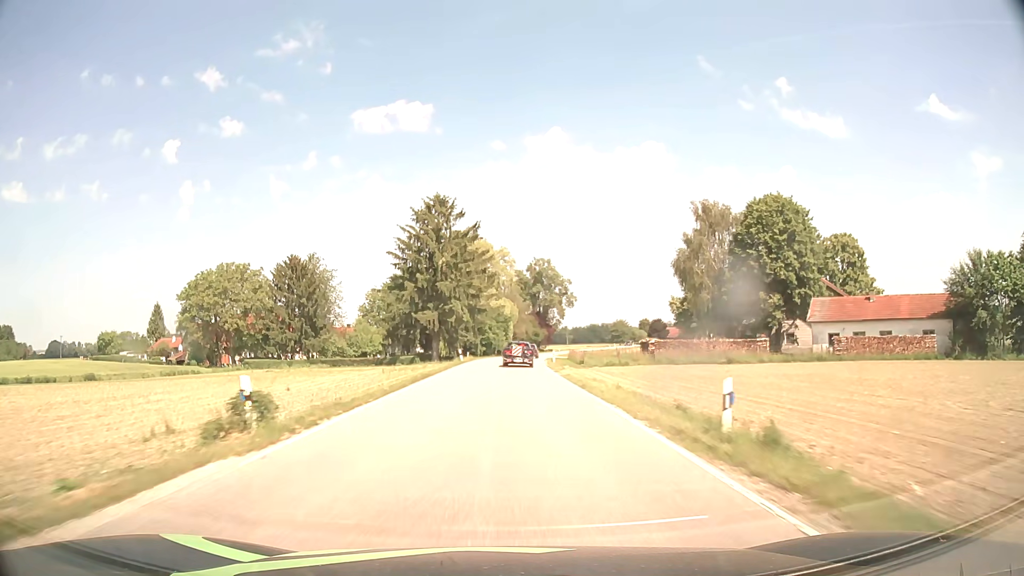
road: secondary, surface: asphalt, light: Day
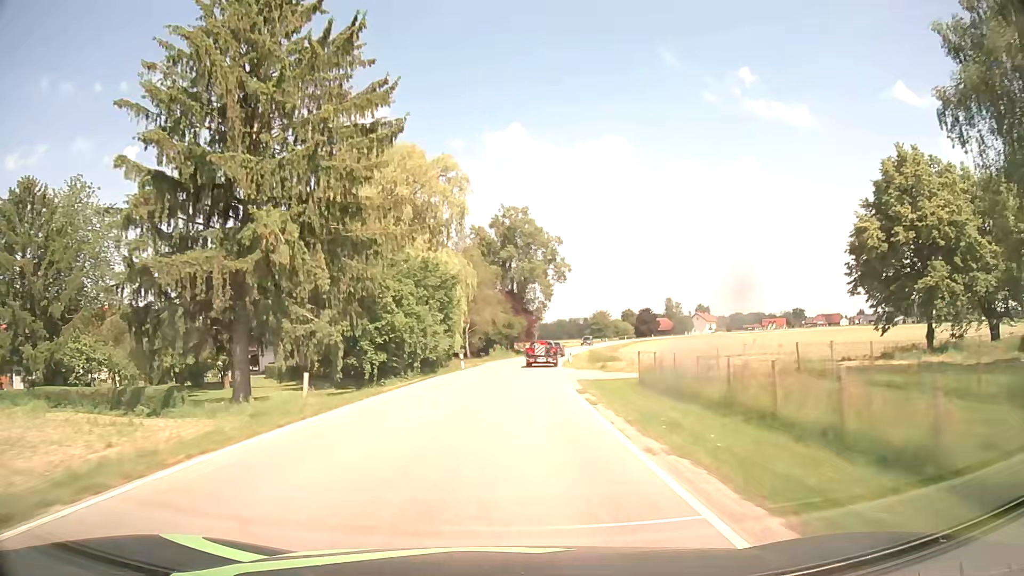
(+1.0, +52.1) m; +3°
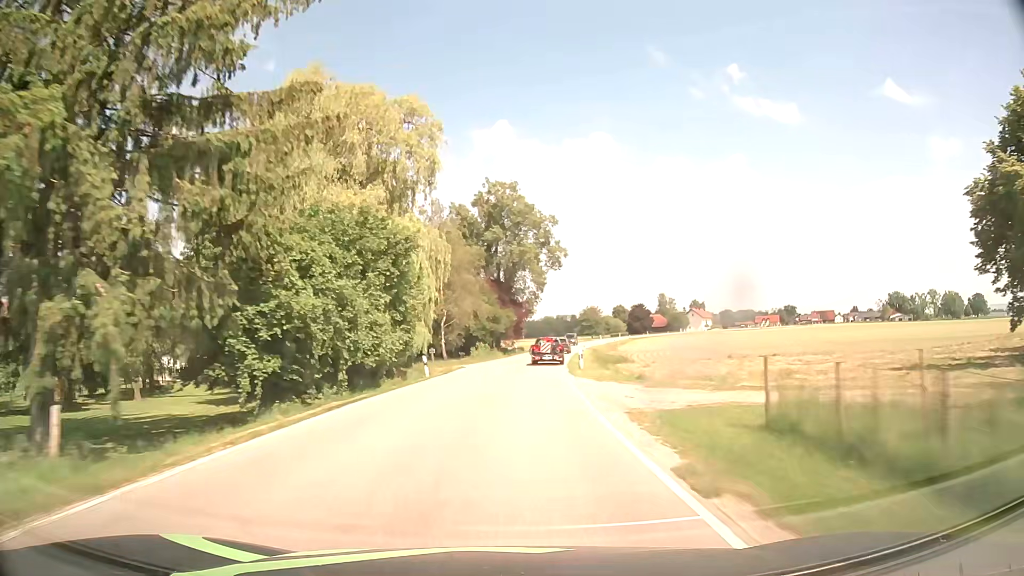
(+0.1, +12.8) m; +1°
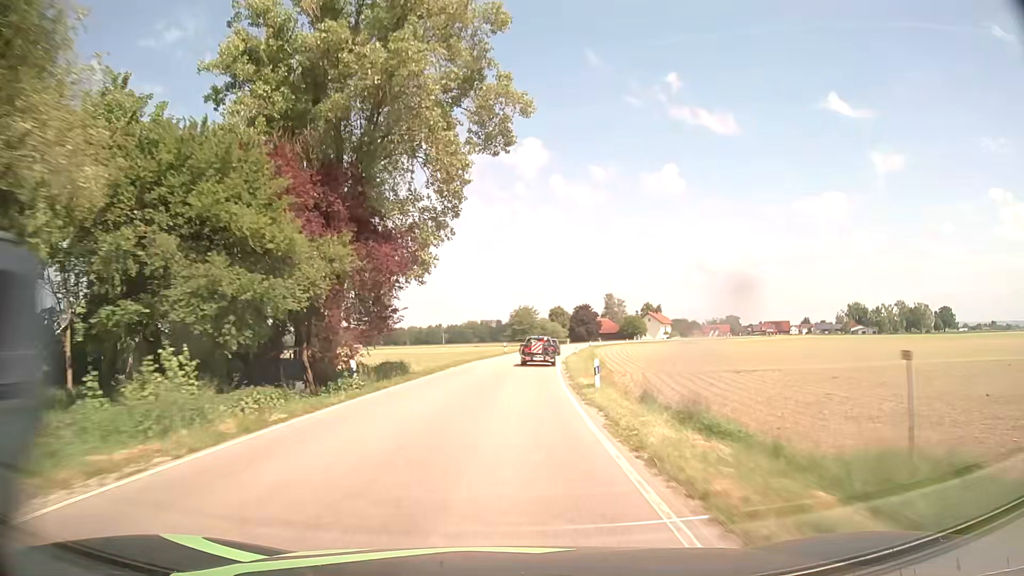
(+3.1, +48.8) m; +7°
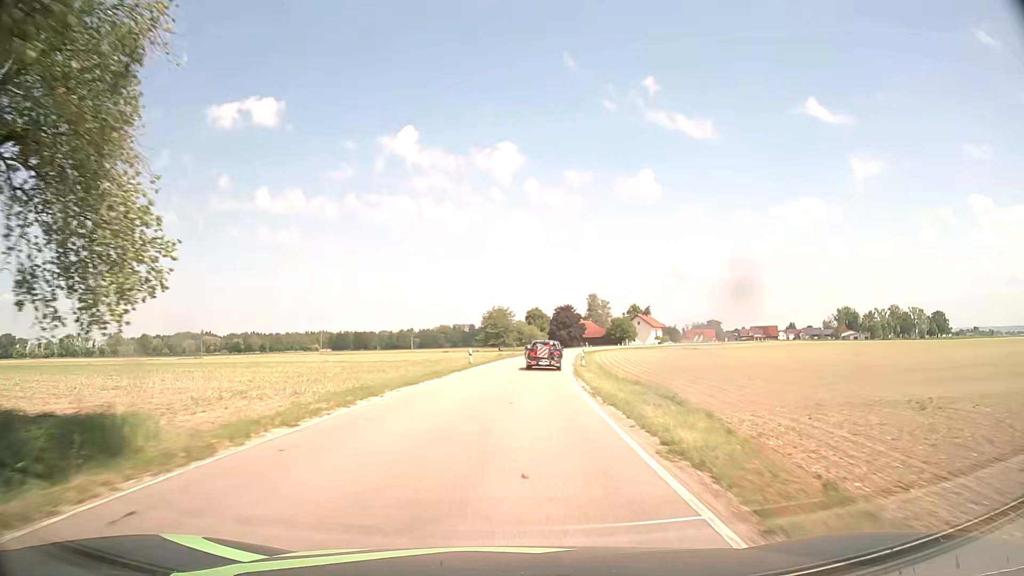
(+0.4, +23.6) m; +3°
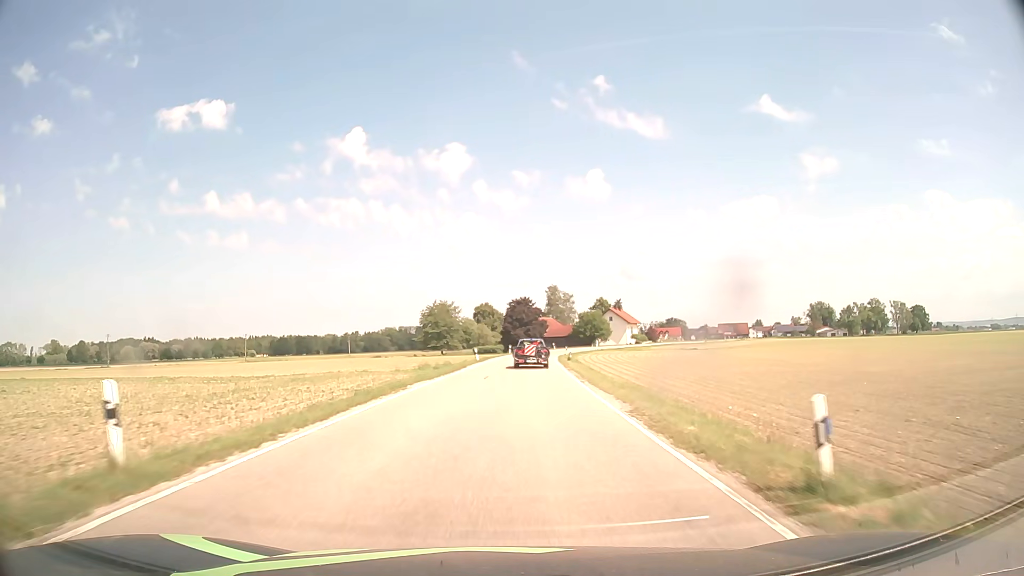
(+1.0, +34.9) m; +4°
(0, +10) (0, +20) (+1, +30) (+1, +40) (+2, +50) (+2, +60) (+3, +70) (+4, +80) (+6, +90) (+9, +99) m
